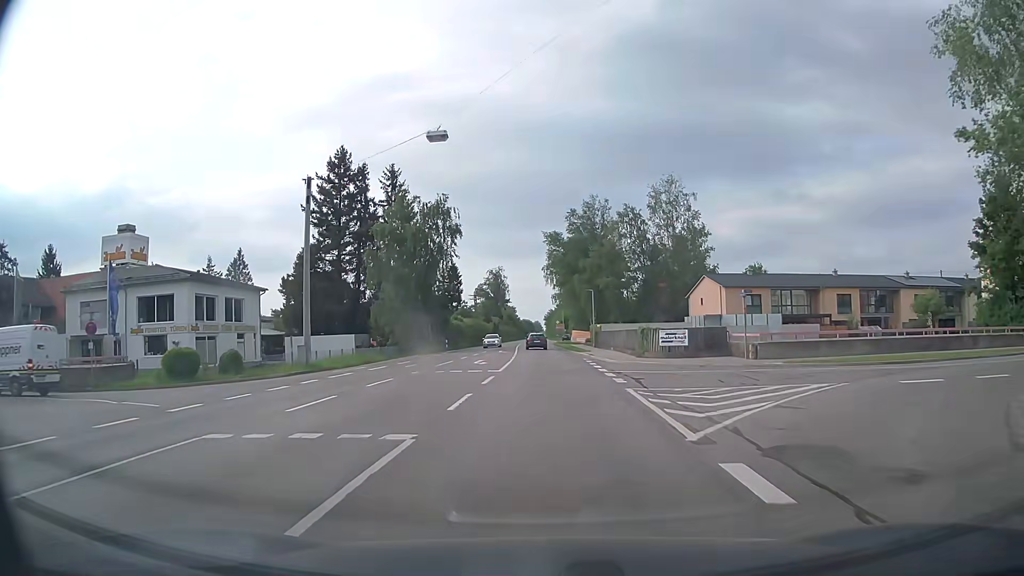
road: secondary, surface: asphalt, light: Day
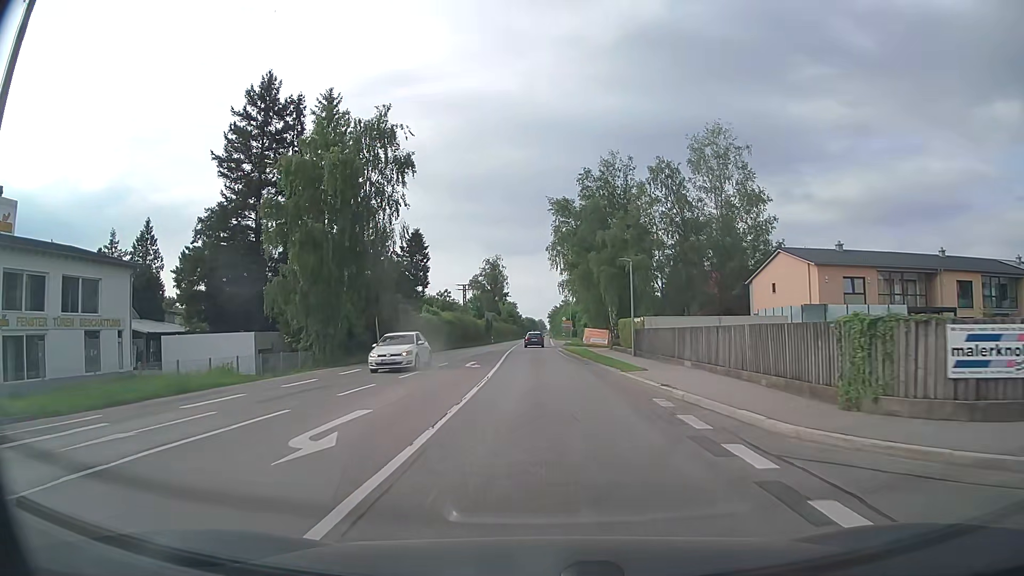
(0.0, +23.2) m; 0°
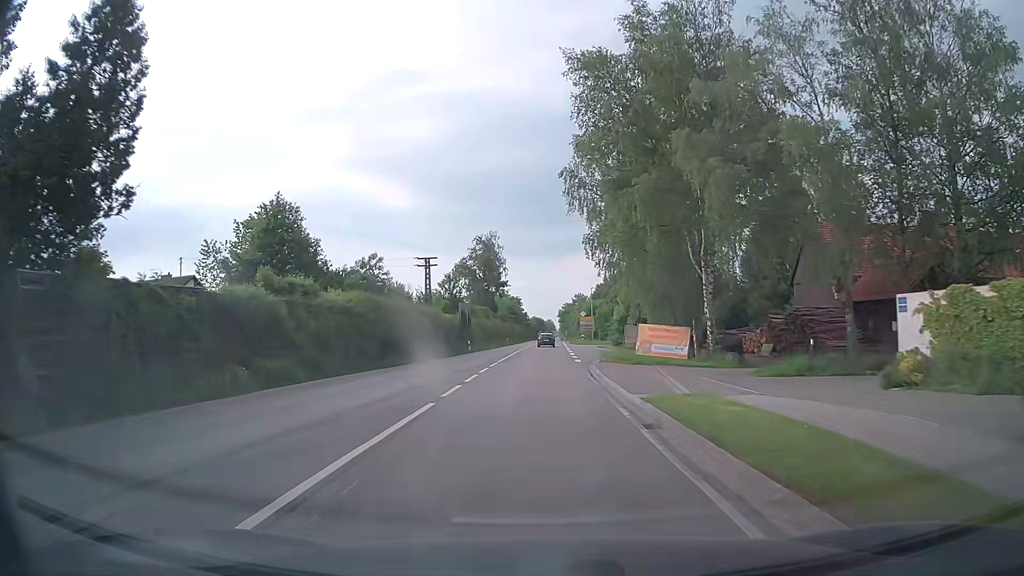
(-0.5, +39.4) m; -1°
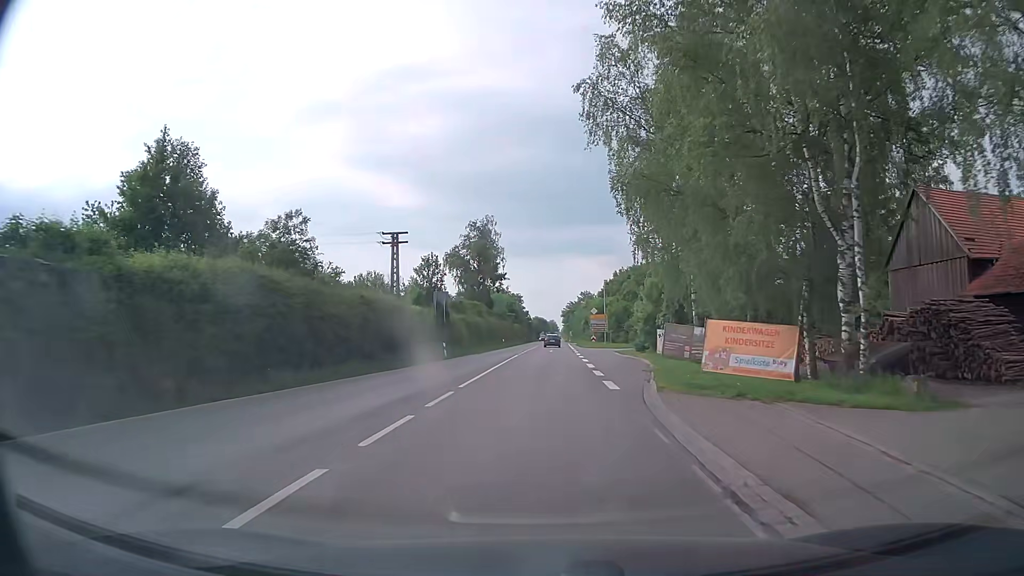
(0.0, +15.9) m; 0°
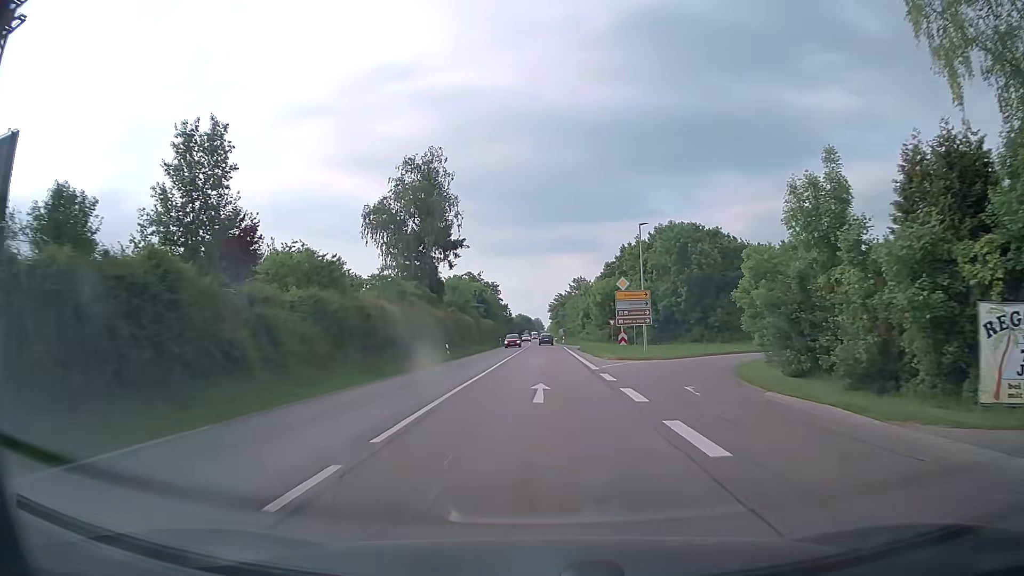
(+0.5, +39.7) m; +2°
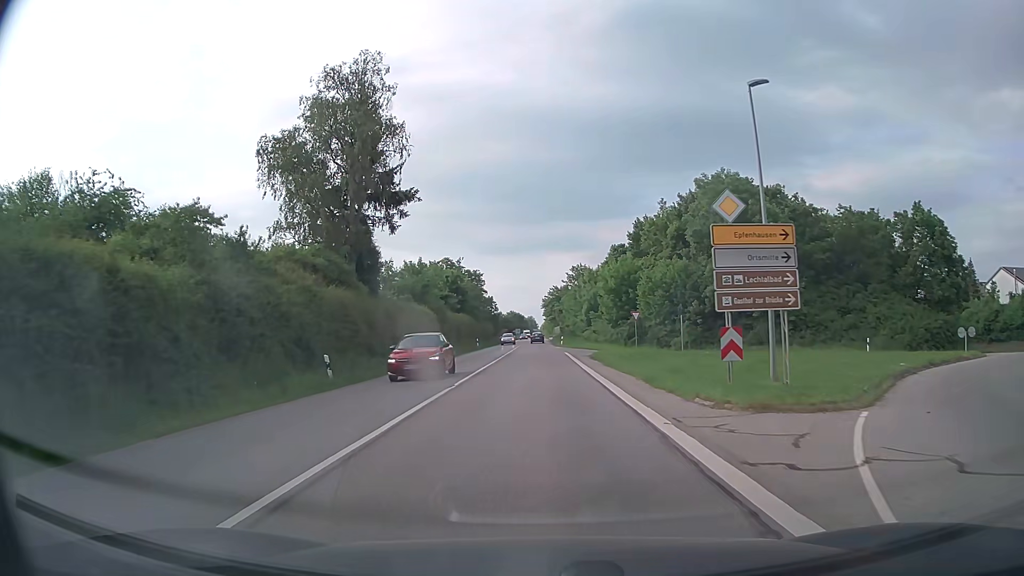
(0.0, +23.8) m; 0°
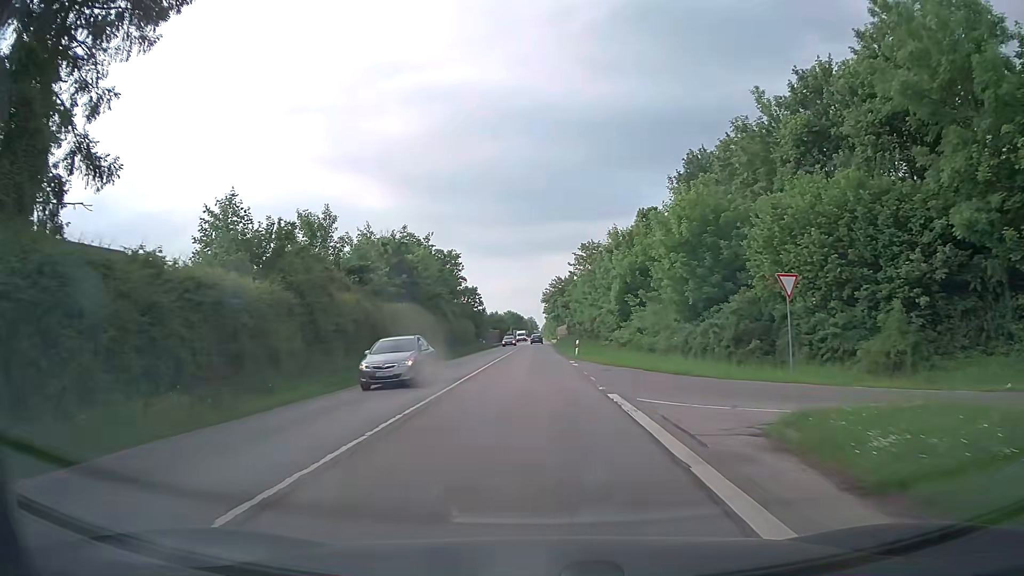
(0.0, +31.8) m; 0°
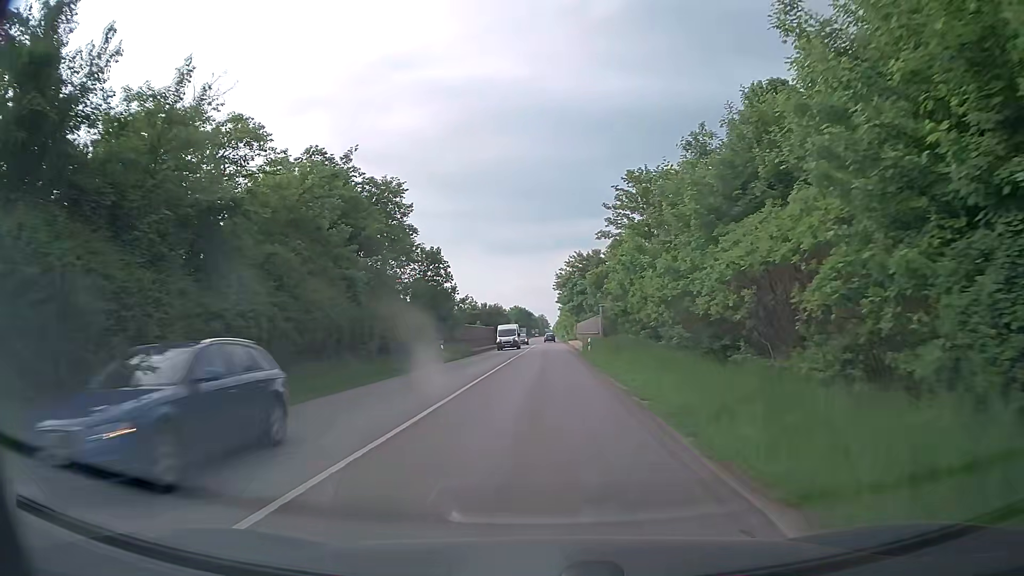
(-0.1, +40.1) m; -1°
(0, +10) (0, +20) (0, +30) (0, +40) (0, +50) (0, +60) (0, +70) (0, +80) (0, +90) (0, +100) m
